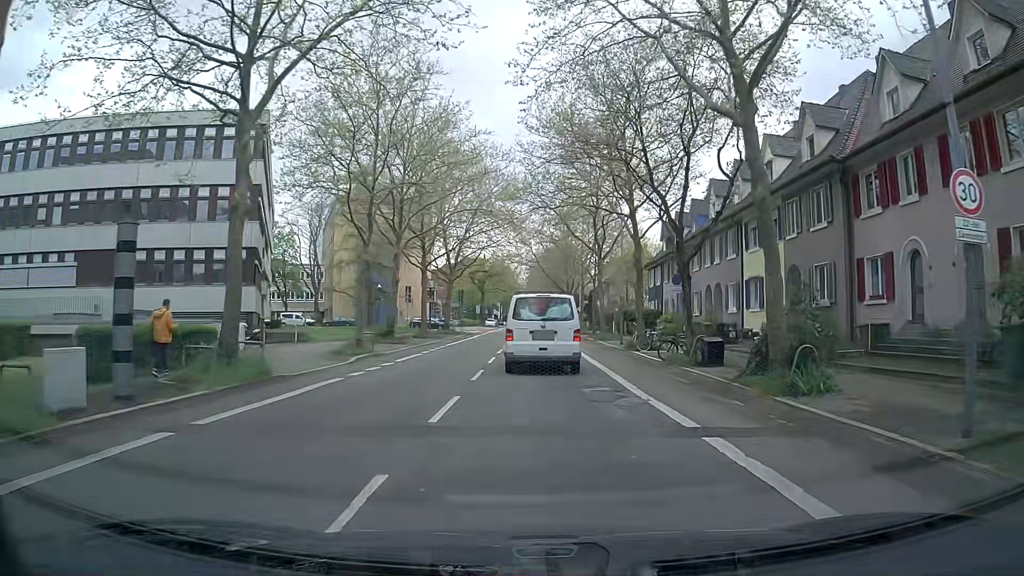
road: secondary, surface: asphalt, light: Day
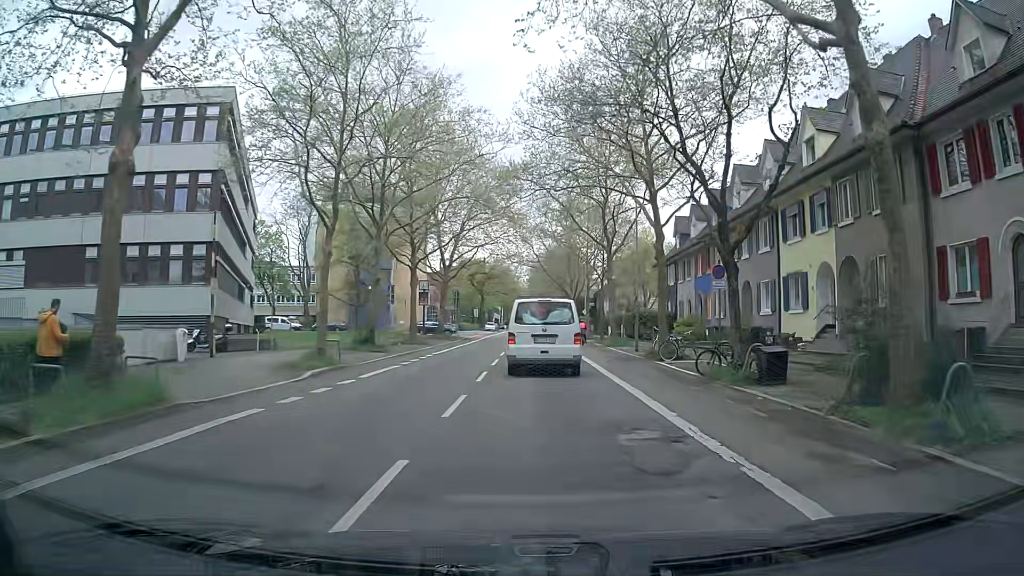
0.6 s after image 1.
(+0.1, +5.2) m; +1°
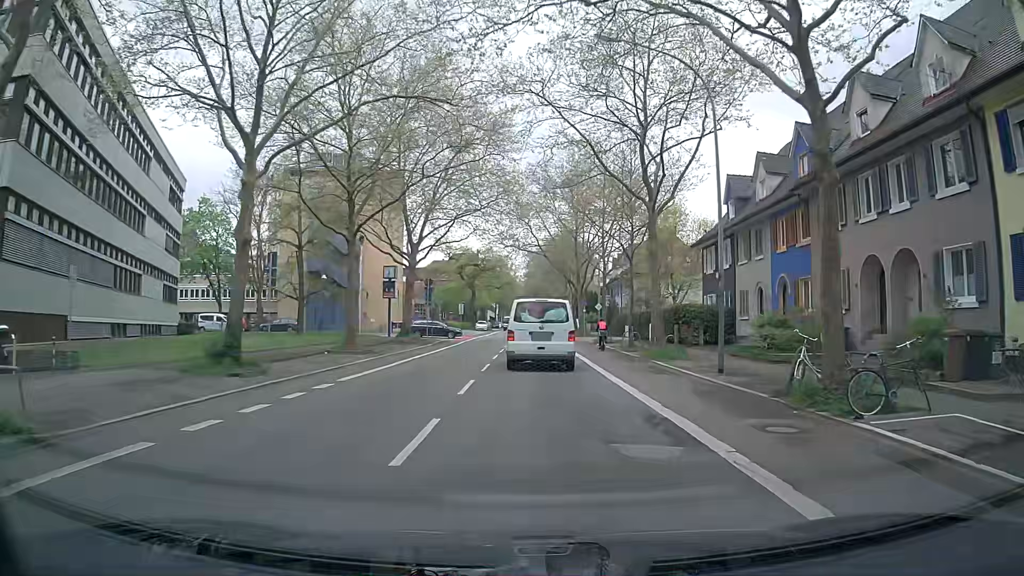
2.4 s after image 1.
(+0.1, +15.7) m; +1°
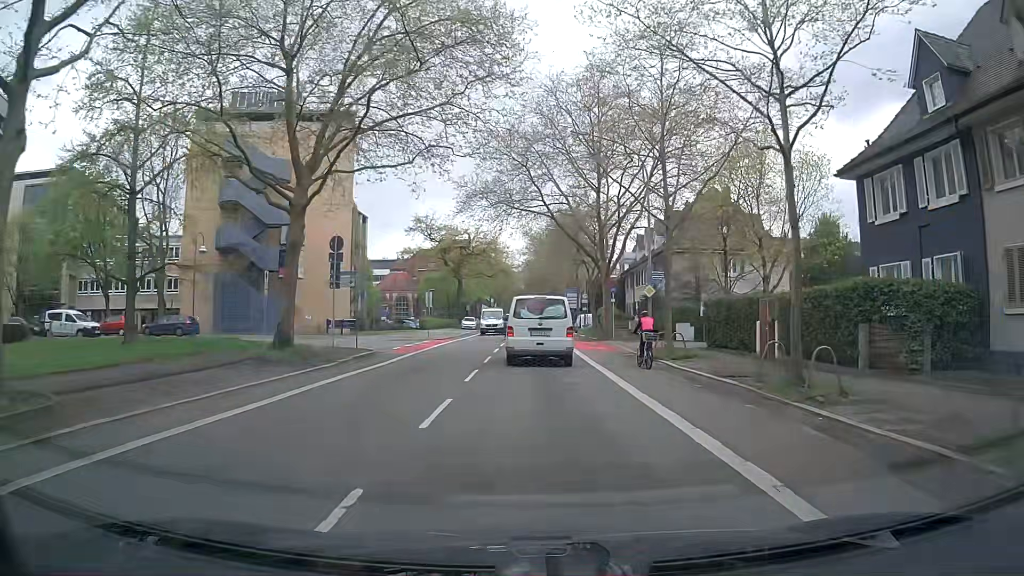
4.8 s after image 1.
(-0.1, +22.2) m; 0°
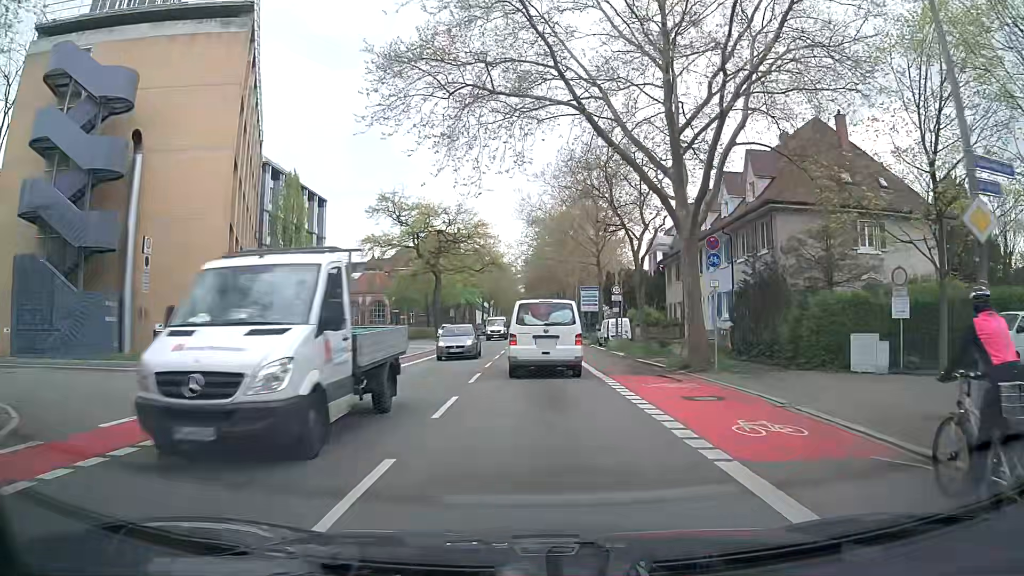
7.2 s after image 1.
(-0.1, +23.0) m; -1°
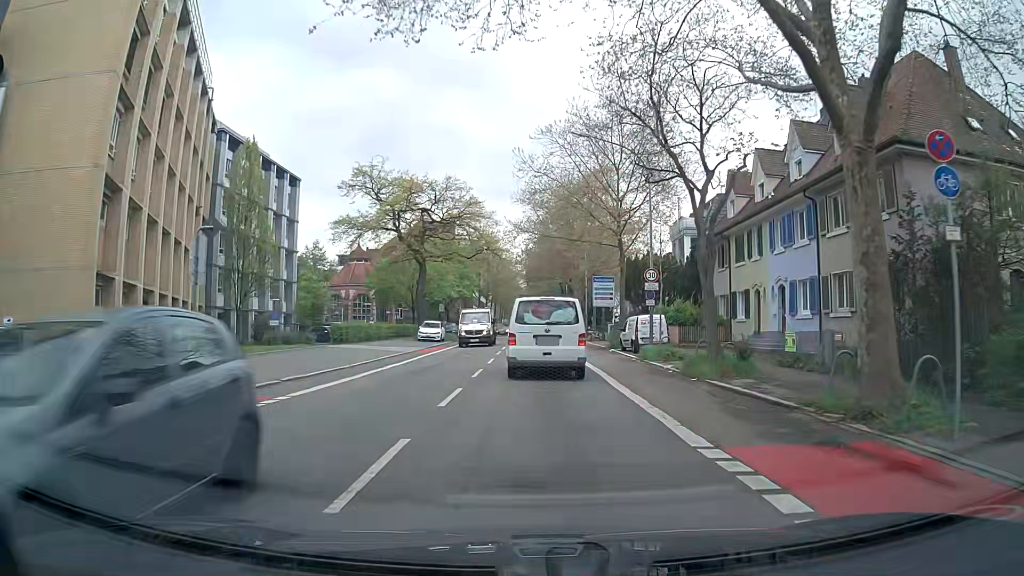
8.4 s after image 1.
(+0.1, +11.3) m; +1°
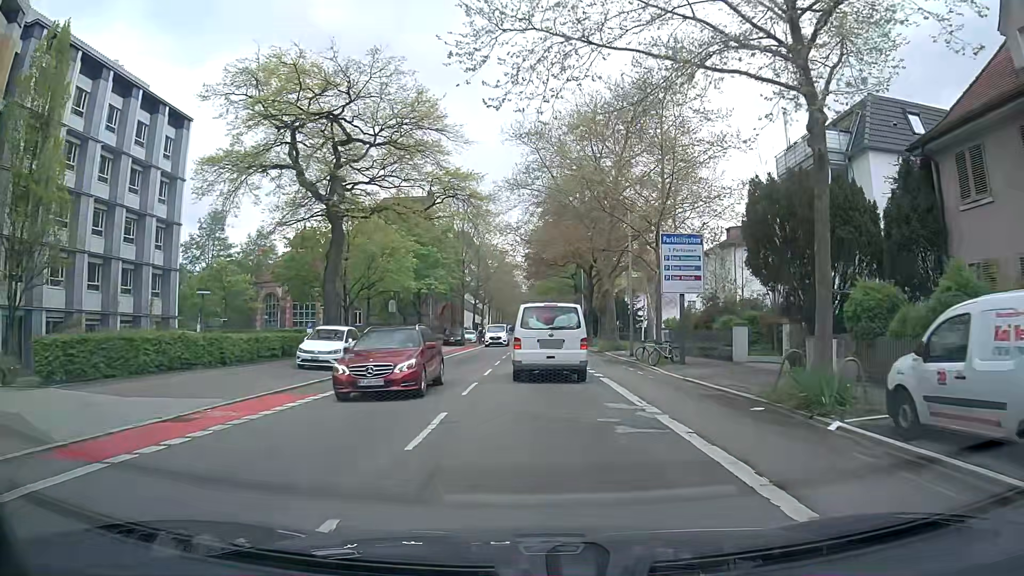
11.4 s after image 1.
(0.0, +27.4) m; +1°
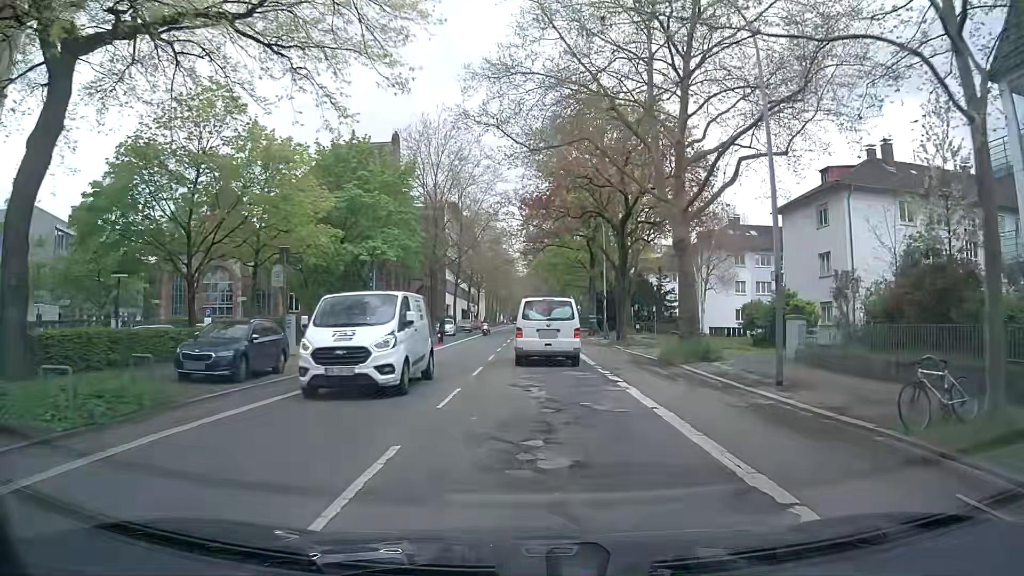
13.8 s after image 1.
(-0.2, +21.8) m; 0°
(0, +10) (0, +20) (0, +30) (0, +40) (0, +50) (0, +60) (0, +70) (0, +80) (0, +90) (0, +100) m
